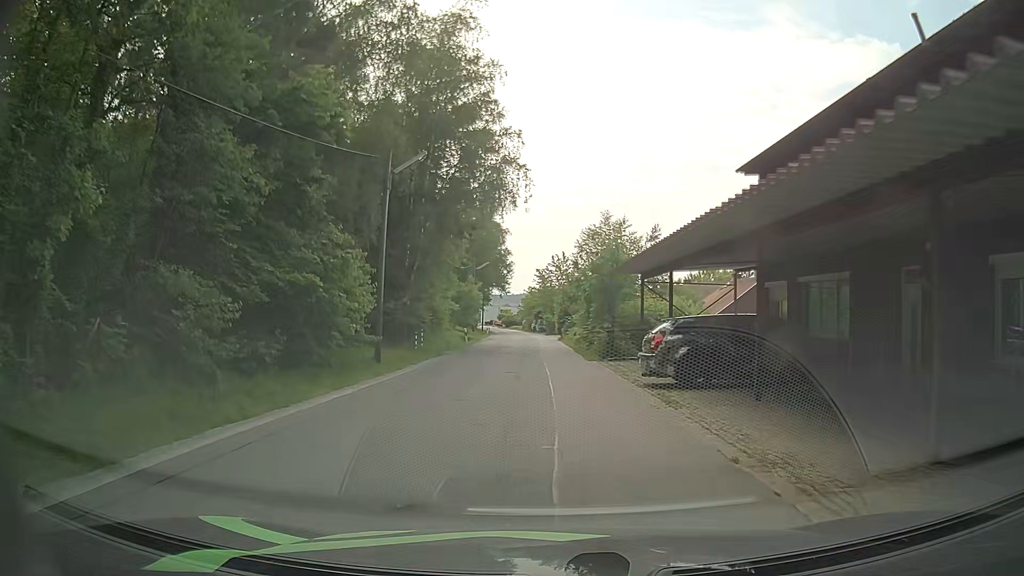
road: unclassified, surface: asphalt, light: Day
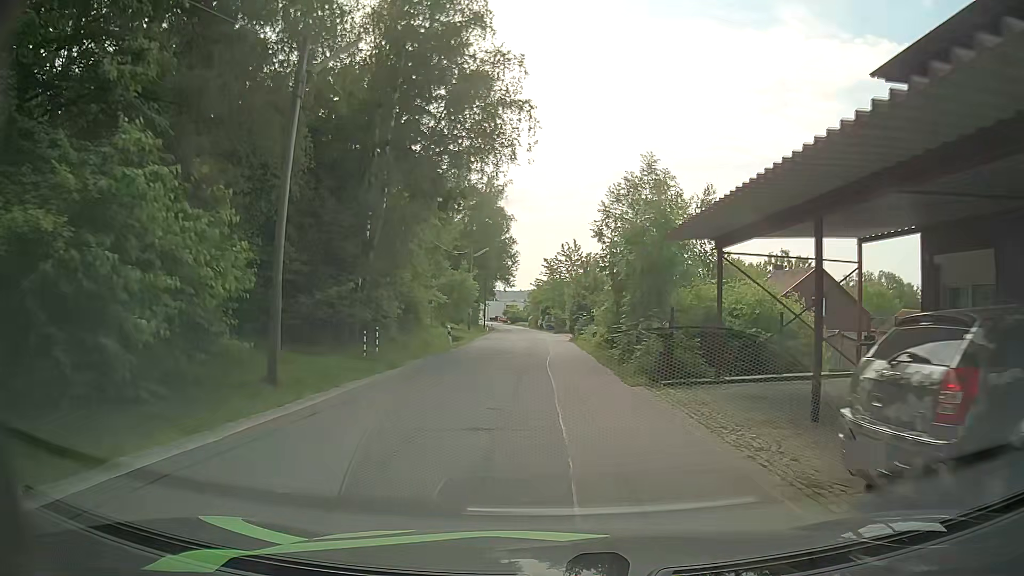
(+0.1, +10.0) m; +1°
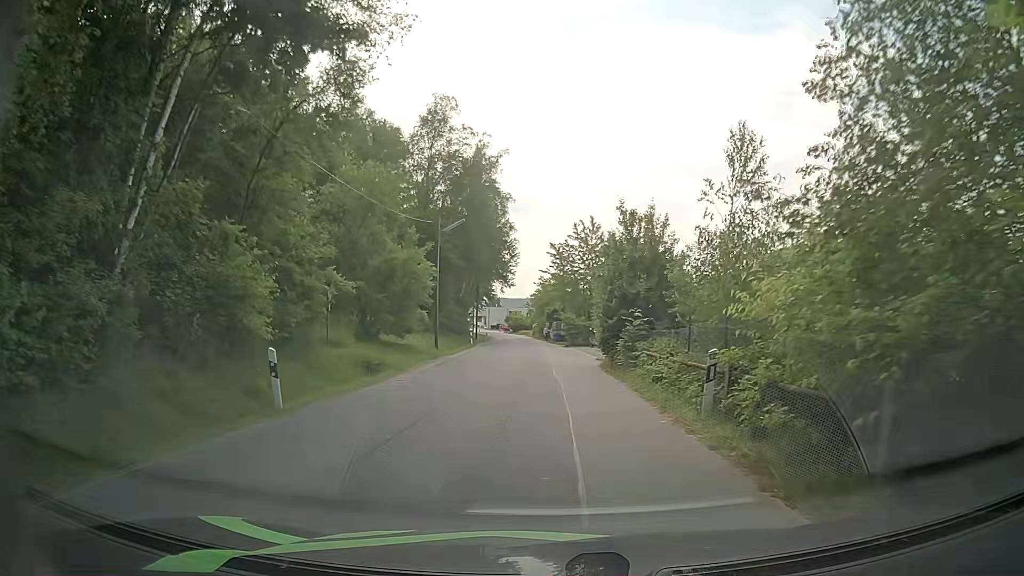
(0.0, +21.0) m; -1°
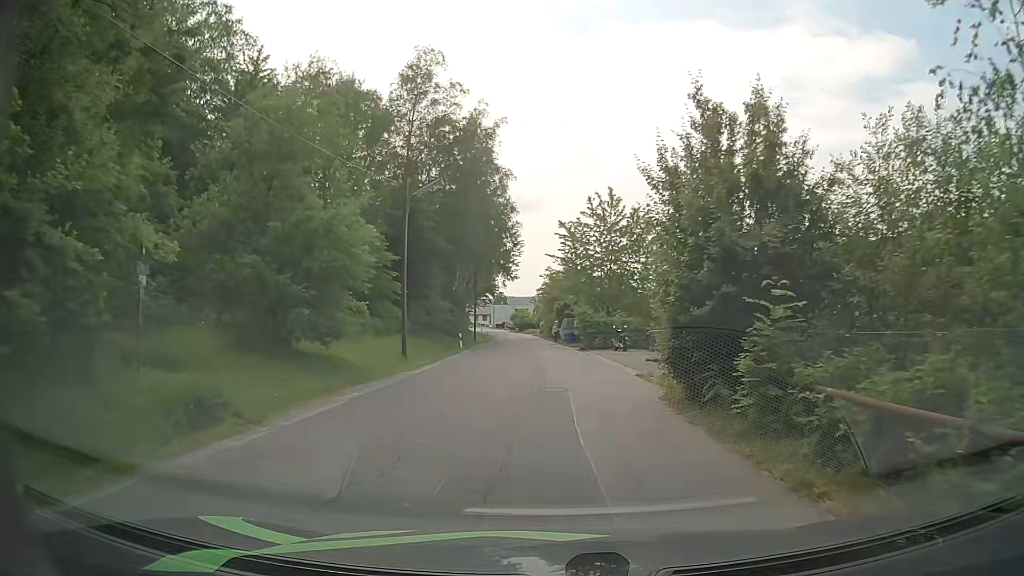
(-0.1, +10.9) m; -1°
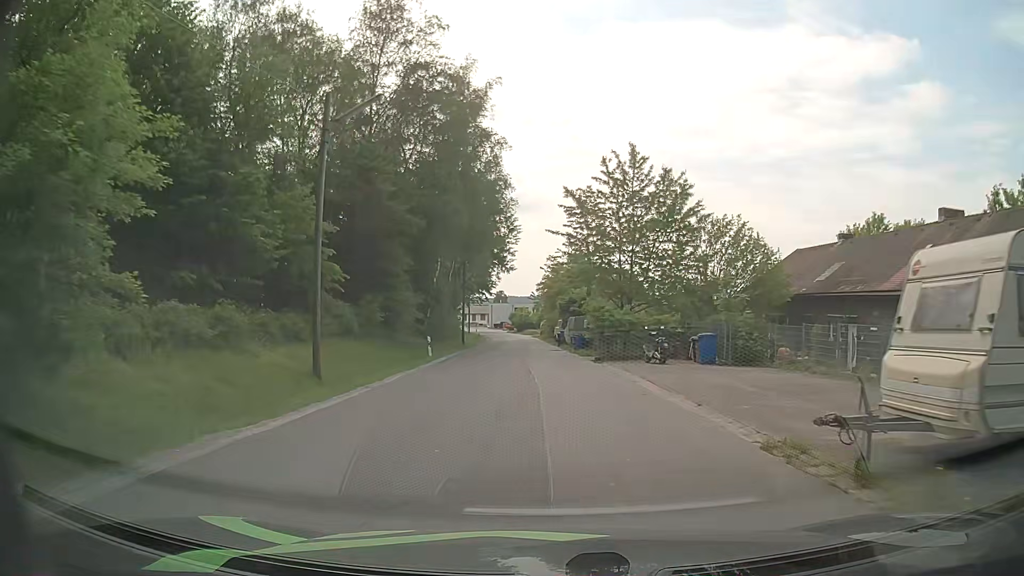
(0.0, +11.1) m; 0°
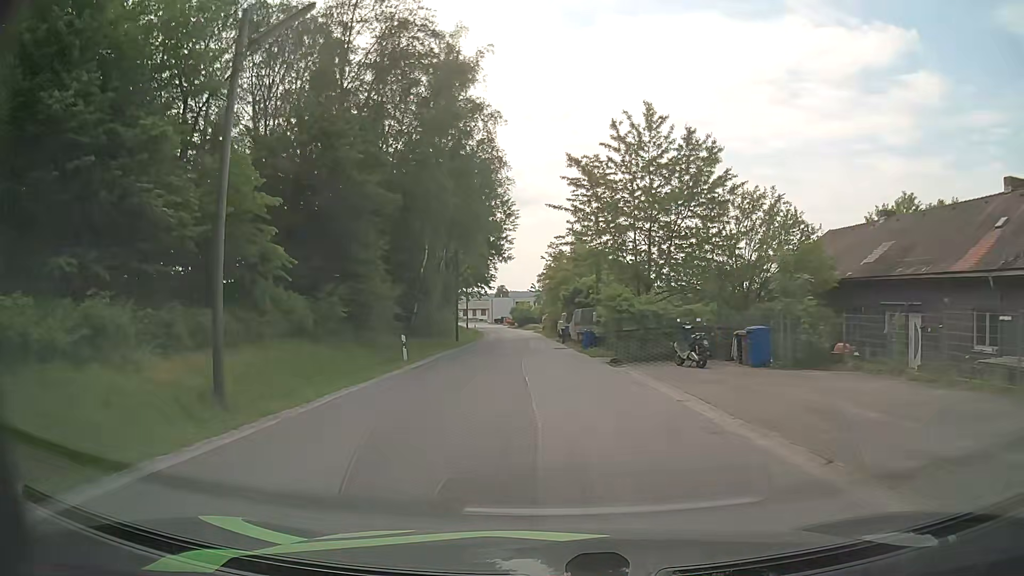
(0.0, +5.7) m; 0°
(0, +10) (-1, +20) (-1, +30) (-2, +40) (-2, +50) (-3, +60) (-3, +70) (-4, +80) (-5, +90) (-7, +100) m
